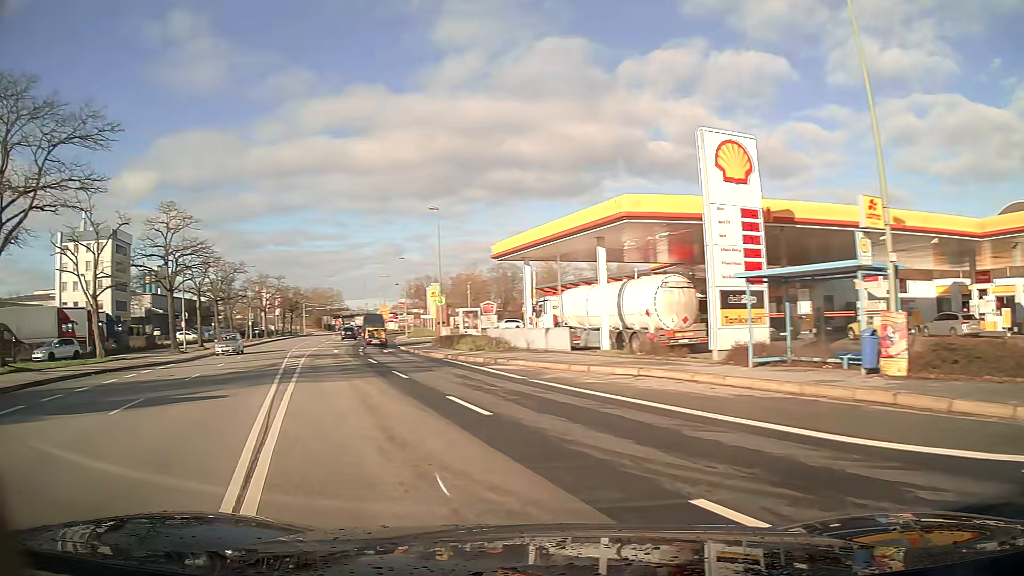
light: Day
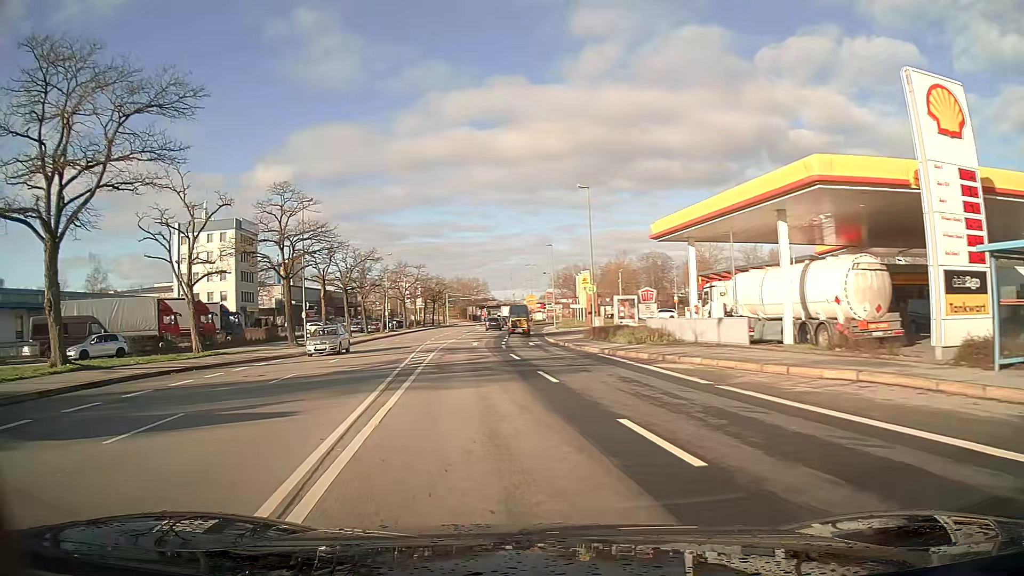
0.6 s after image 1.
(-0.4, +4.7) m; -9°
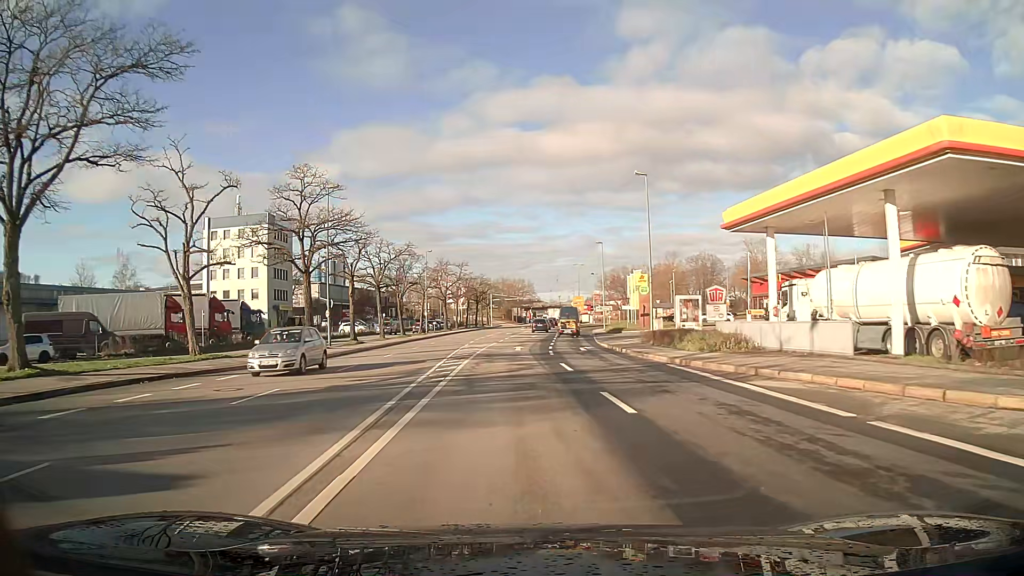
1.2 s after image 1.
(-0.1, +5.0) m; -2°
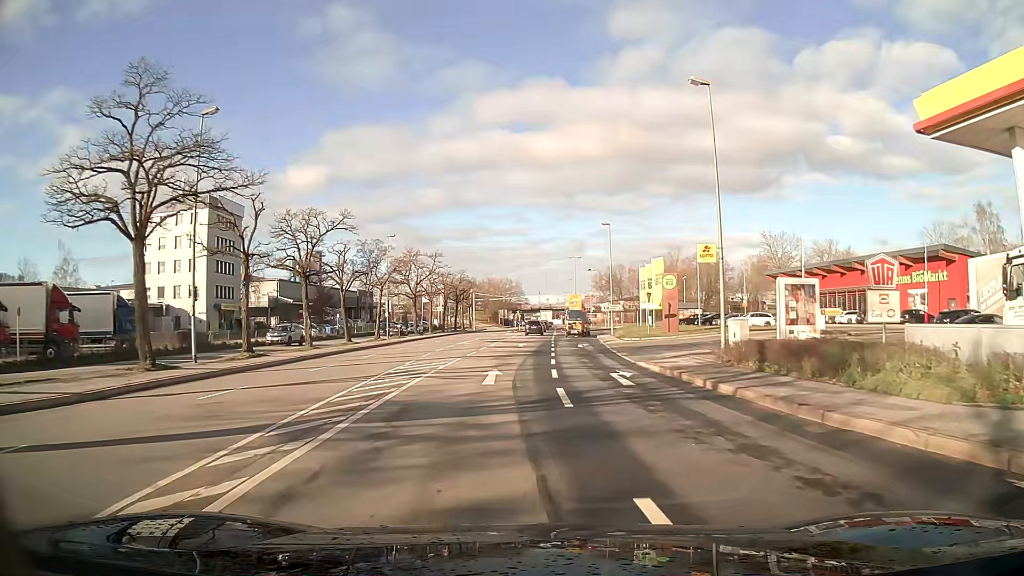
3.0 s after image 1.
(+0.1, +17.3) m; +2°
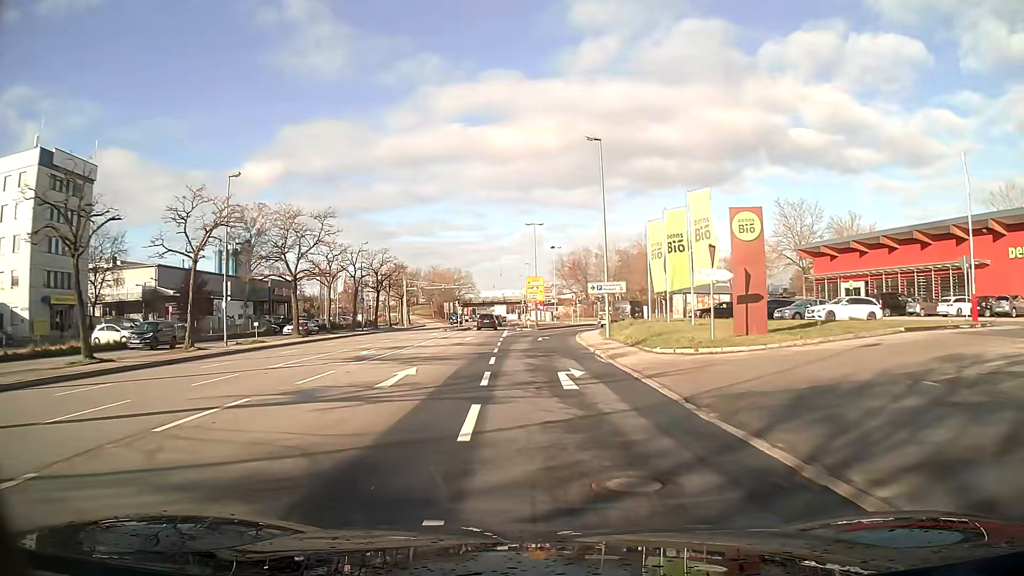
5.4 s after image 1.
(+1.0, +27.9) m; +3°
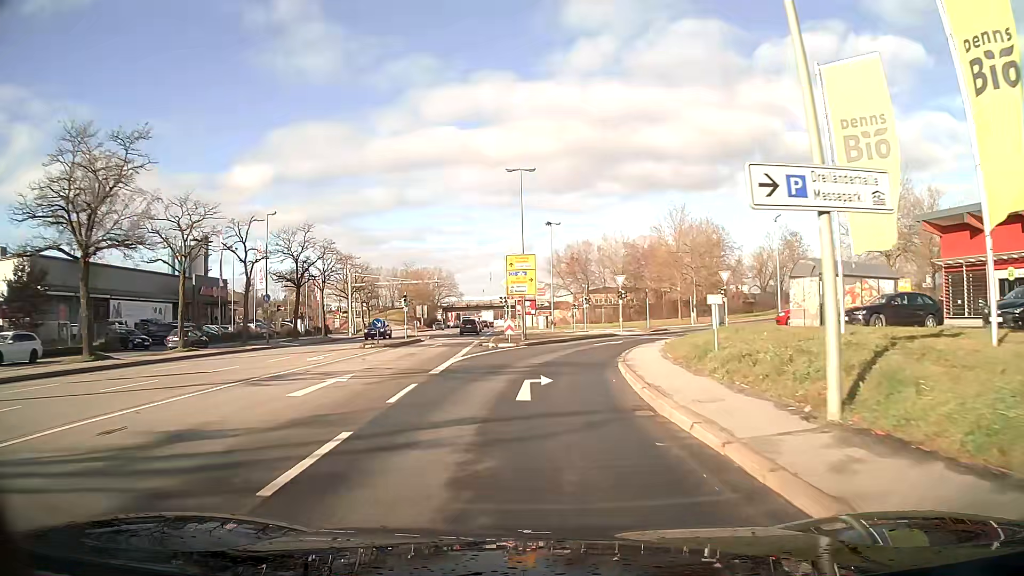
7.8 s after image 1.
(+0.1, +26.3) m; 0°
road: primary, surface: asphalt
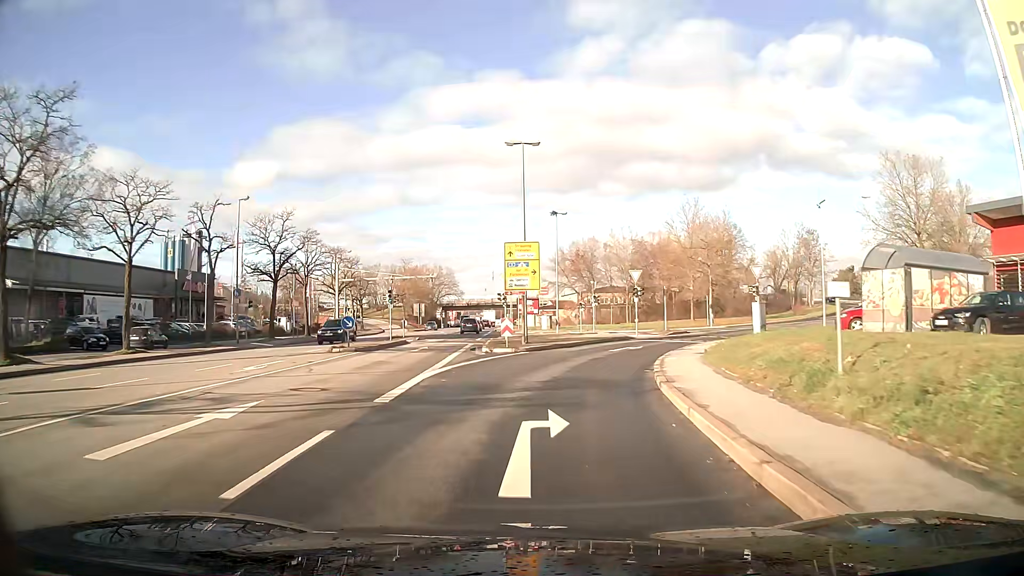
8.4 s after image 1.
(0.0, +6.1) m; 0°
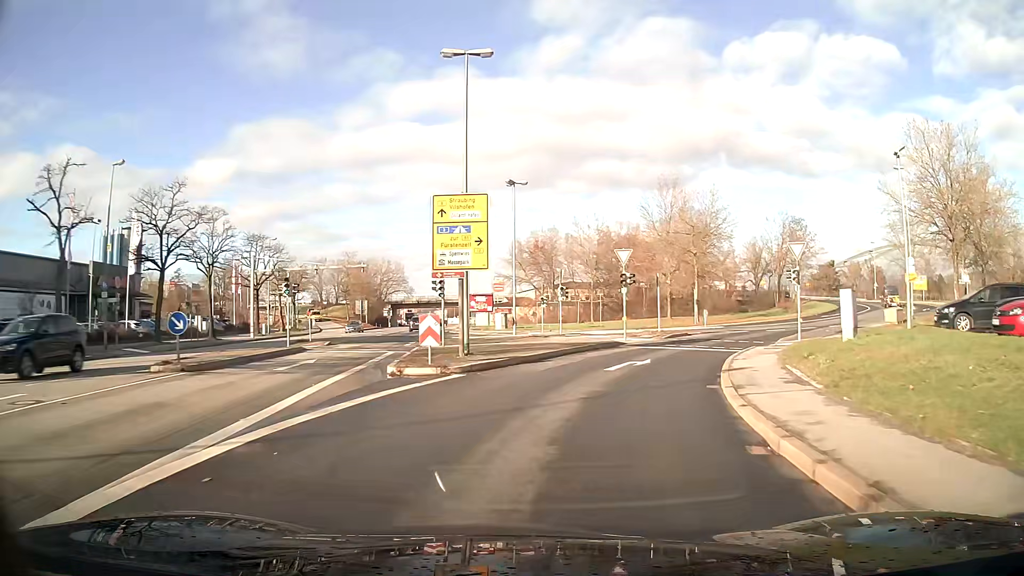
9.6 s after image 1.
(+0.5, +11.8) m; +6°
(+1, +10) (+3, +20) (+7, +29) (+13, +37) (+20, +44) (+27, +51) (+34, +58) (+40, +66) (+45, +75) (+48, +85) m
